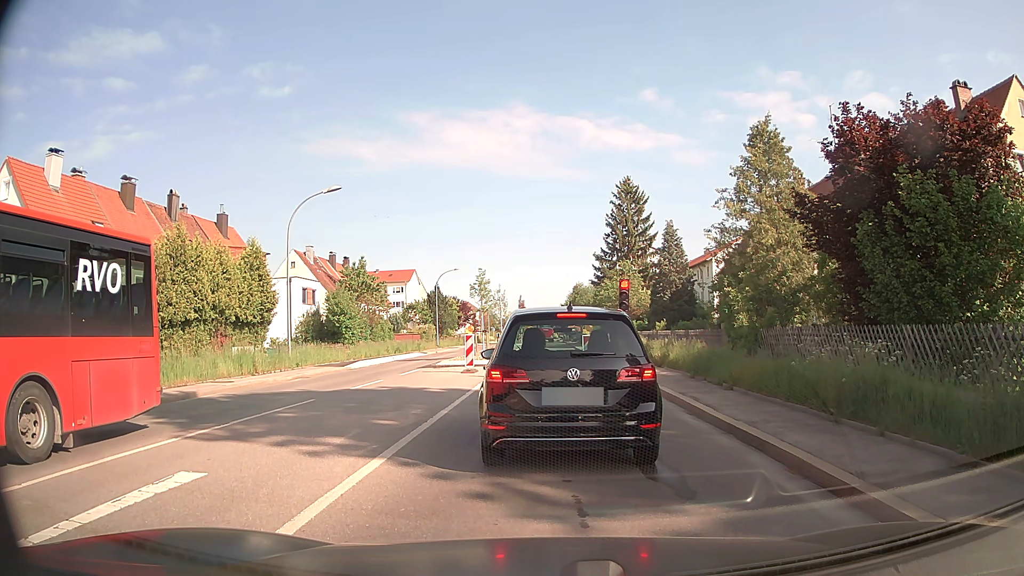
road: secondary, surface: asphalt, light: Day
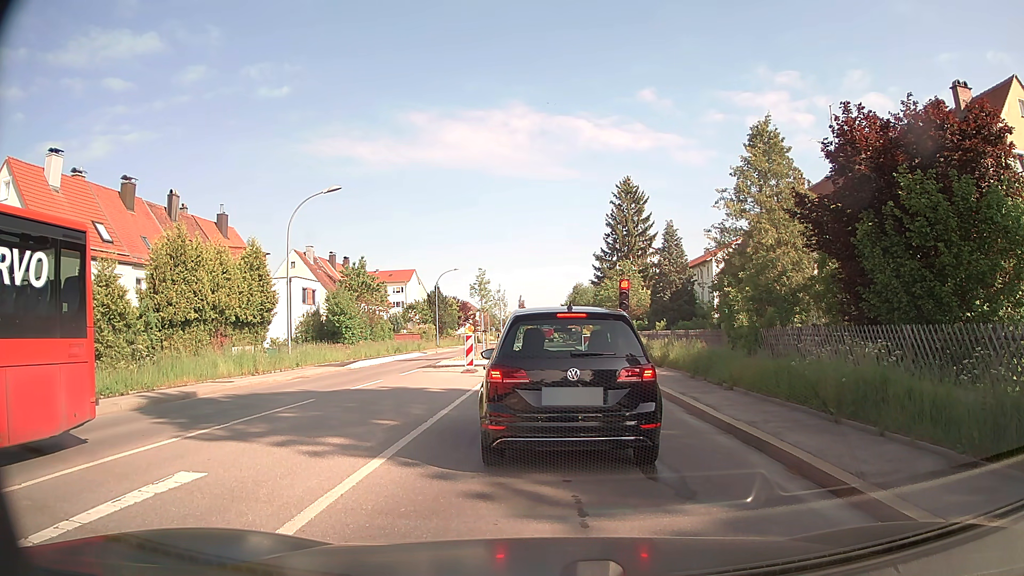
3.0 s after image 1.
(0.0, 0.0) m; 0°
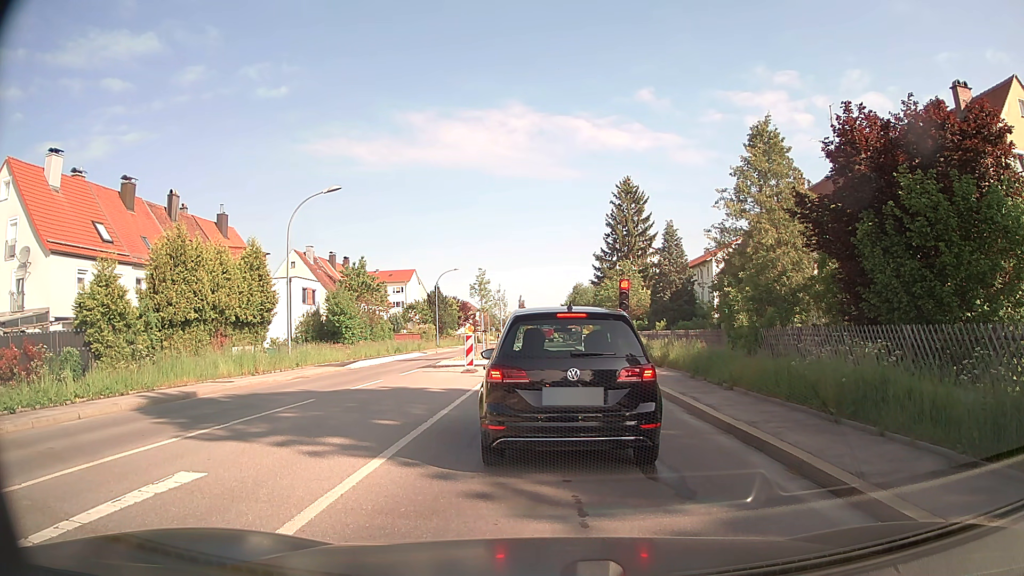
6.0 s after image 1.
(0.0, 0.0) m; 0°
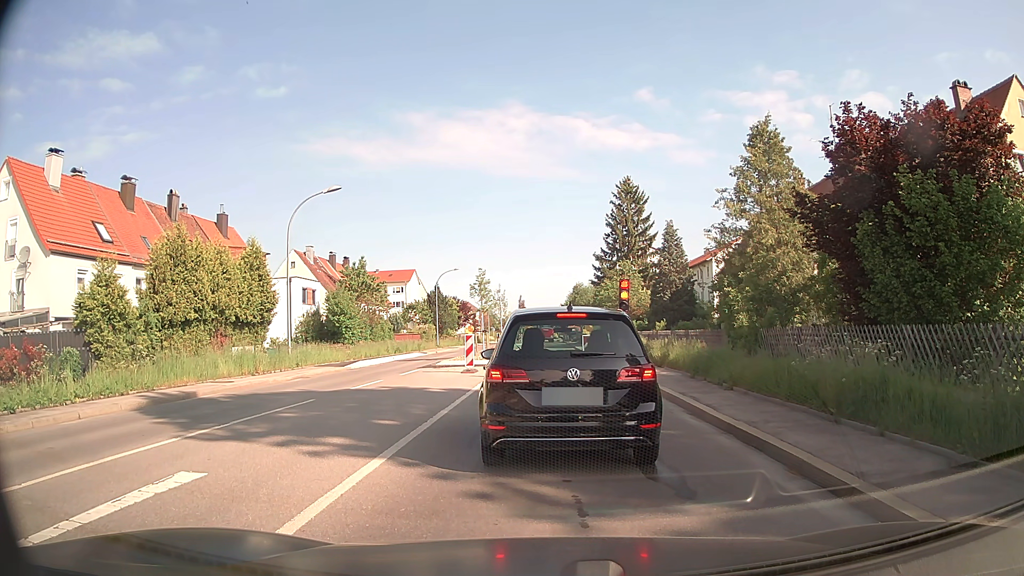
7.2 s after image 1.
(0.0, 0.0) m; 0°
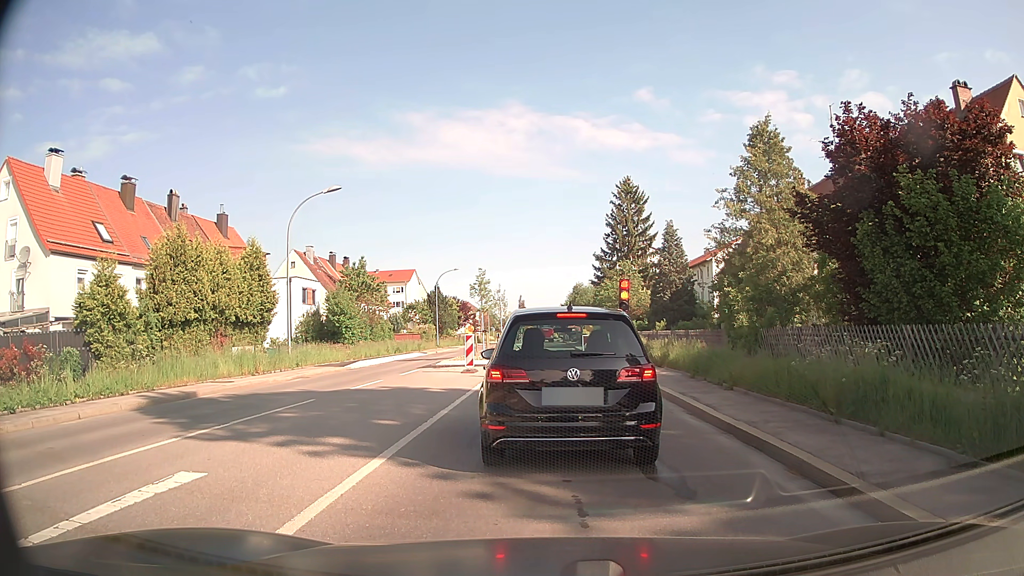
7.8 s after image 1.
(0.0, 0.0) m; 0°
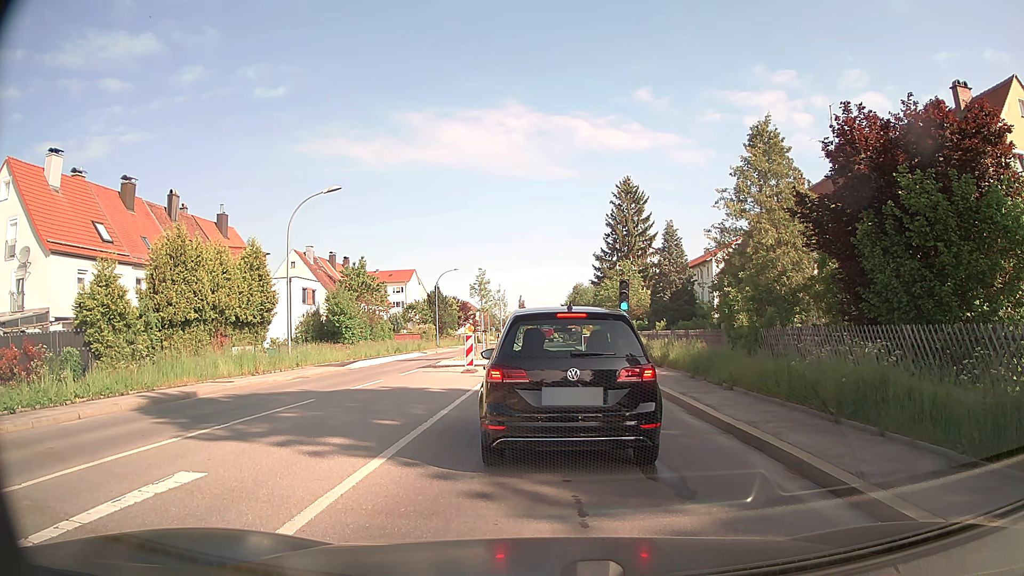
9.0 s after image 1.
(0.0, 0.0) m; 0°
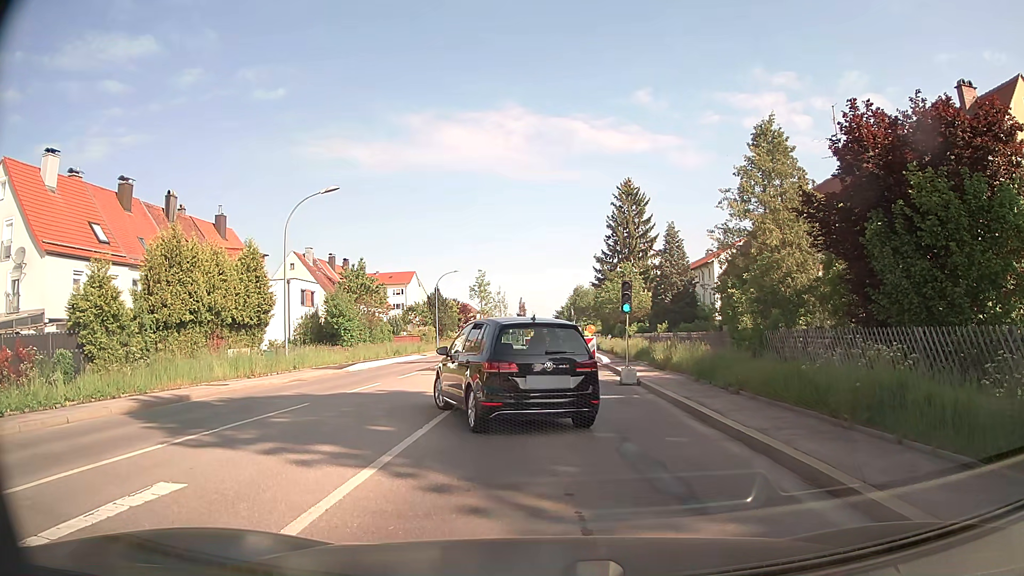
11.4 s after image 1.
(0.0, +0.4) m; 0°
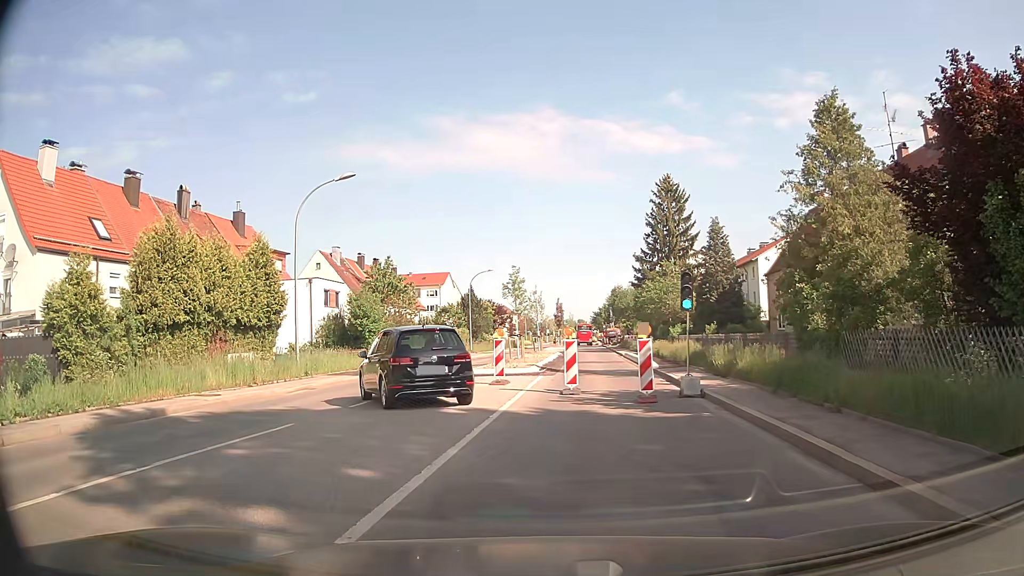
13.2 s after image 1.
(-0.1, +3.2) m; -2°
(-1, +10) (-4, +19) (-5, +29) (-5, +39) (-4, +49) (-4, +59) (-3, +69) (-3, +79) (-2, +89) (-2, +99) m
